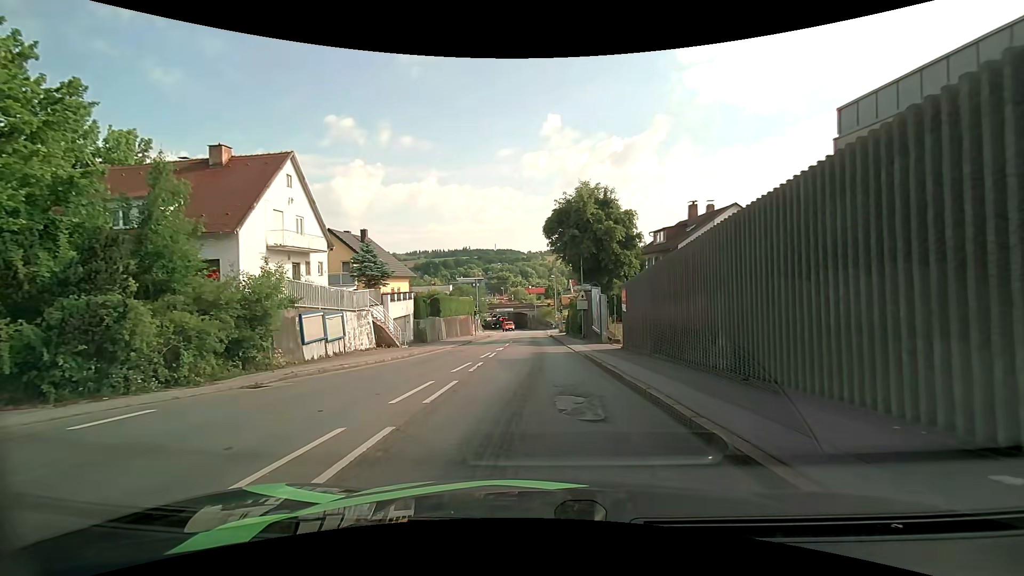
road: tertiary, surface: asphalt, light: Day
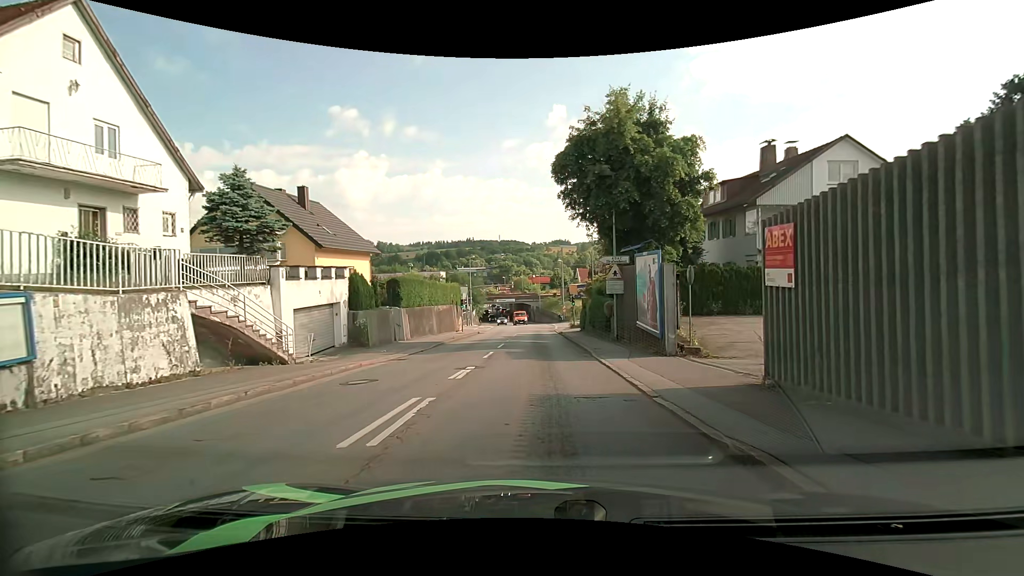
(-0.1, +13.9) m; 0°
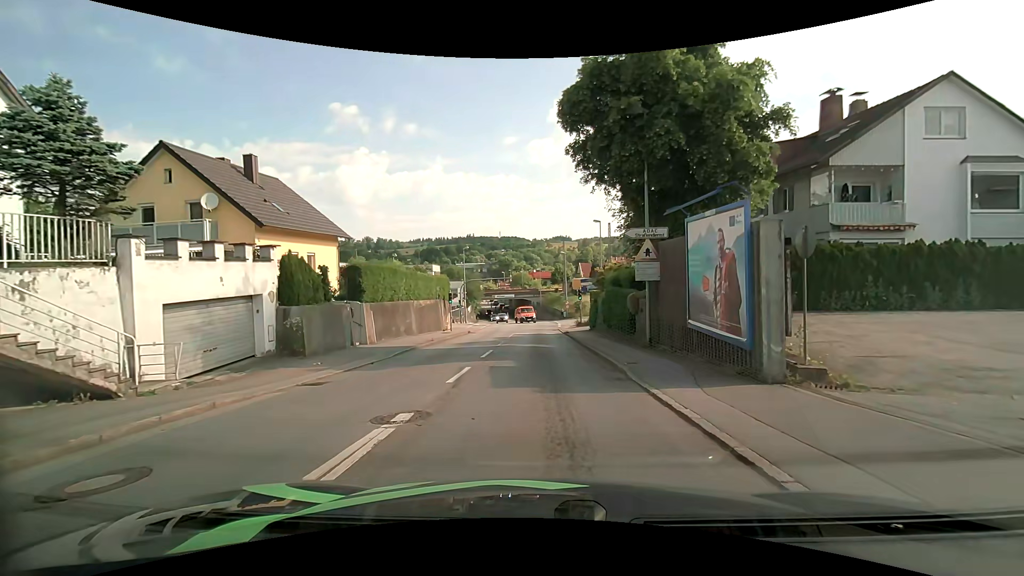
(-0.1, +6.7) m; -1°
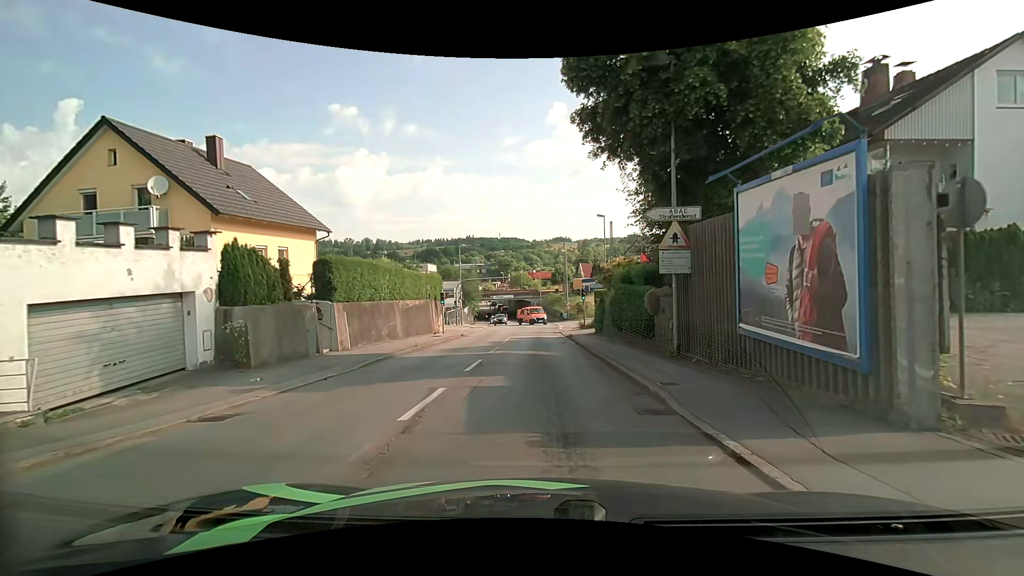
(0.0, +3.3) m; 0°
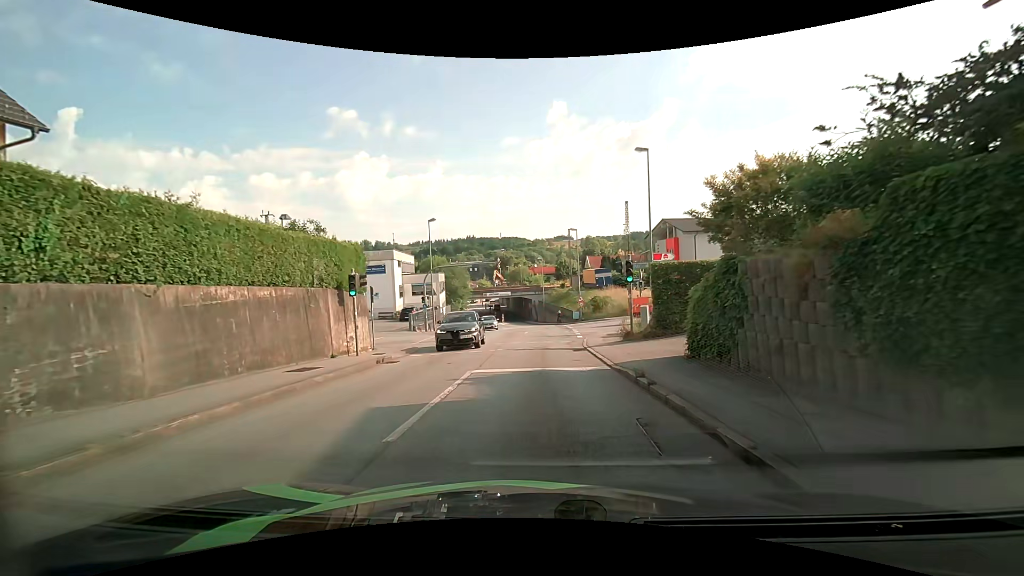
(0.0, +18.6) m; -1°
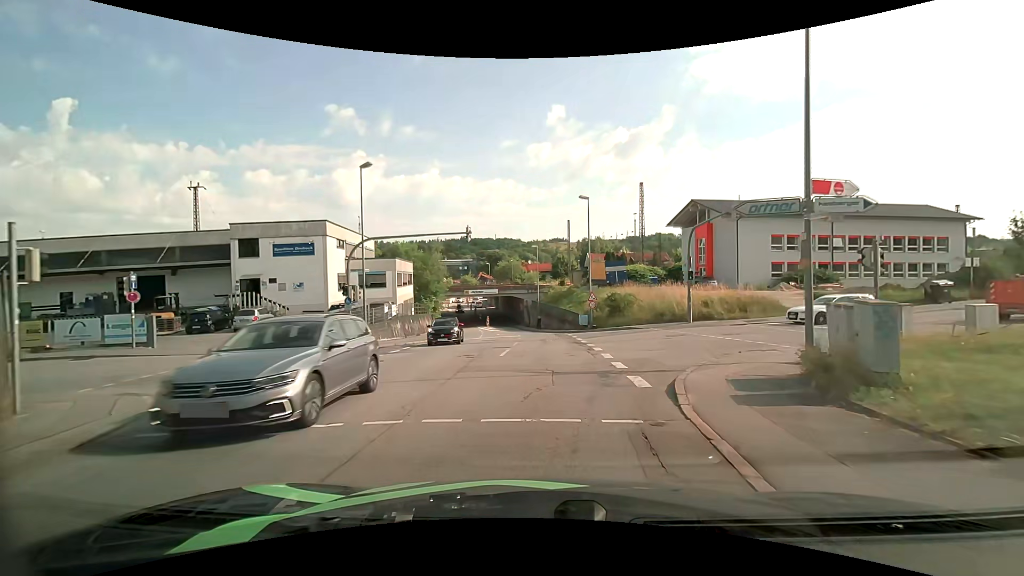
(+0.1, +16.9) m; +2°
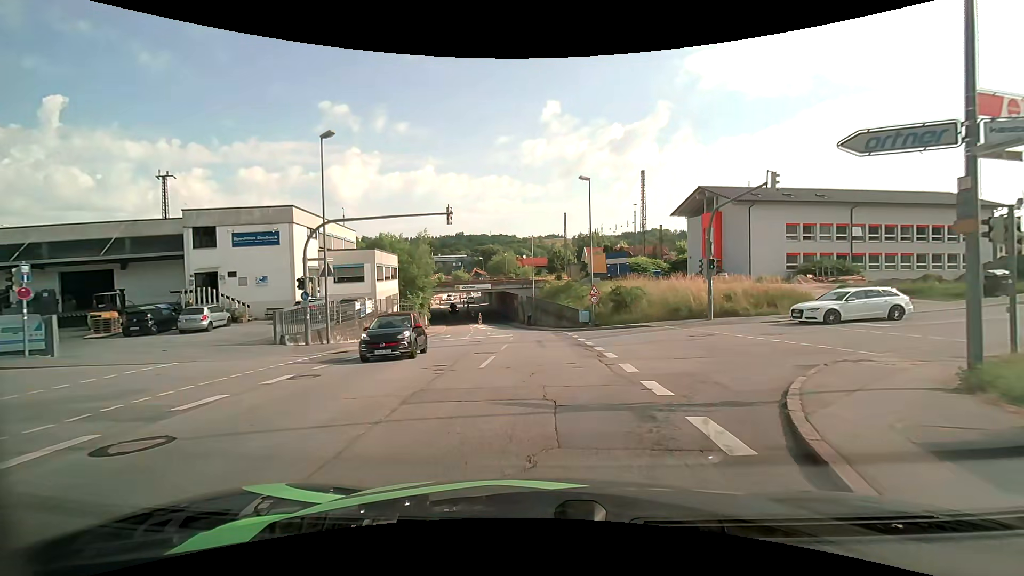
(0.0, +4.6) m; 0°
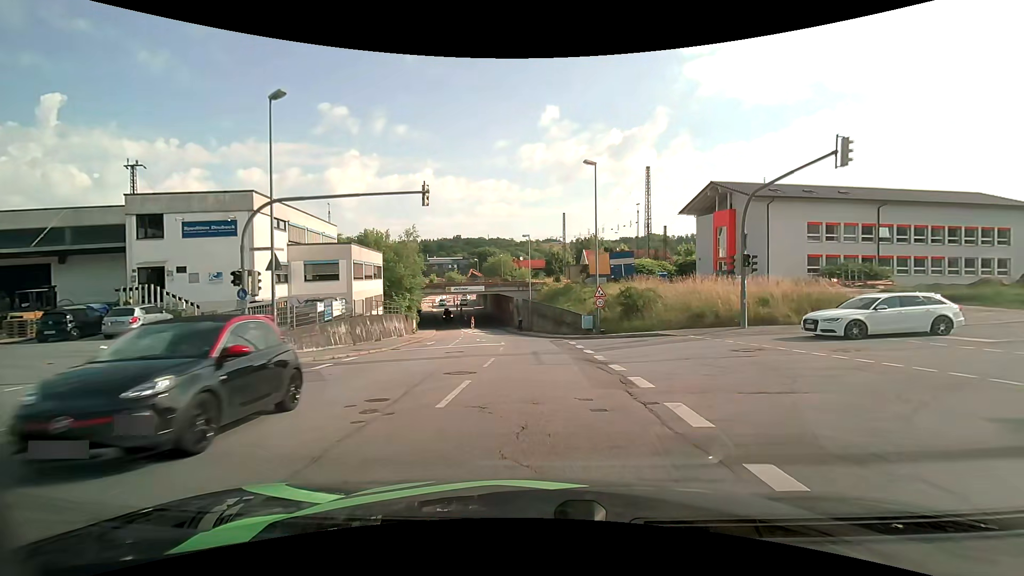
(0.0, +4.7) m; 0°
